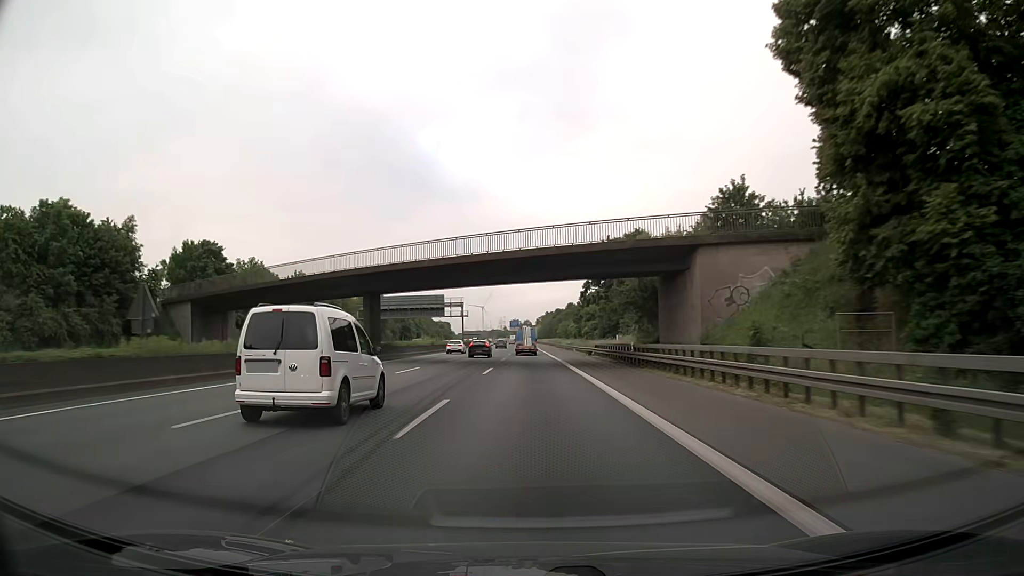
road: motorway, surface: asphalt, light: Day
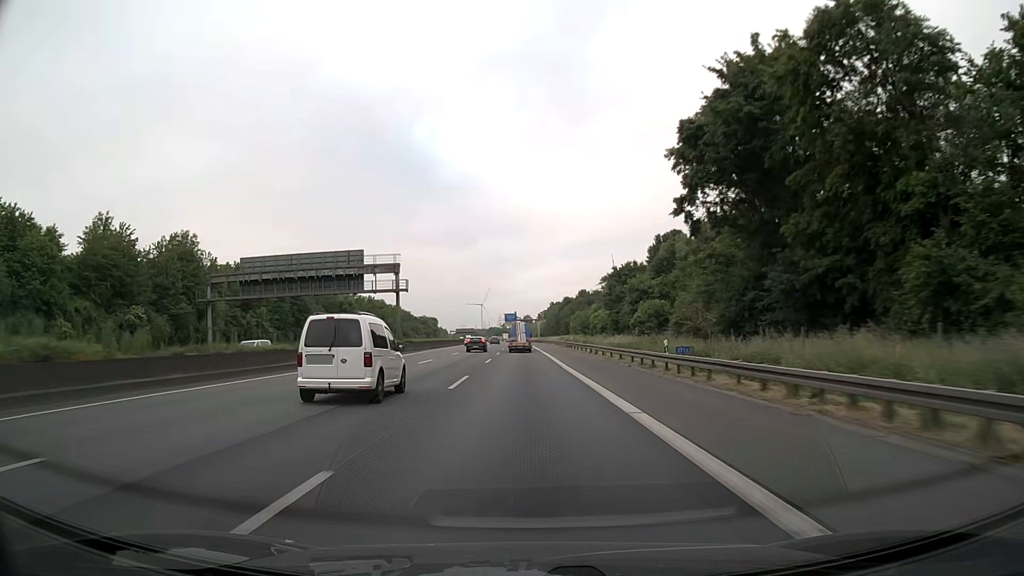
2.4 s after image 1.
(+0.3, +63.1) m; 0°
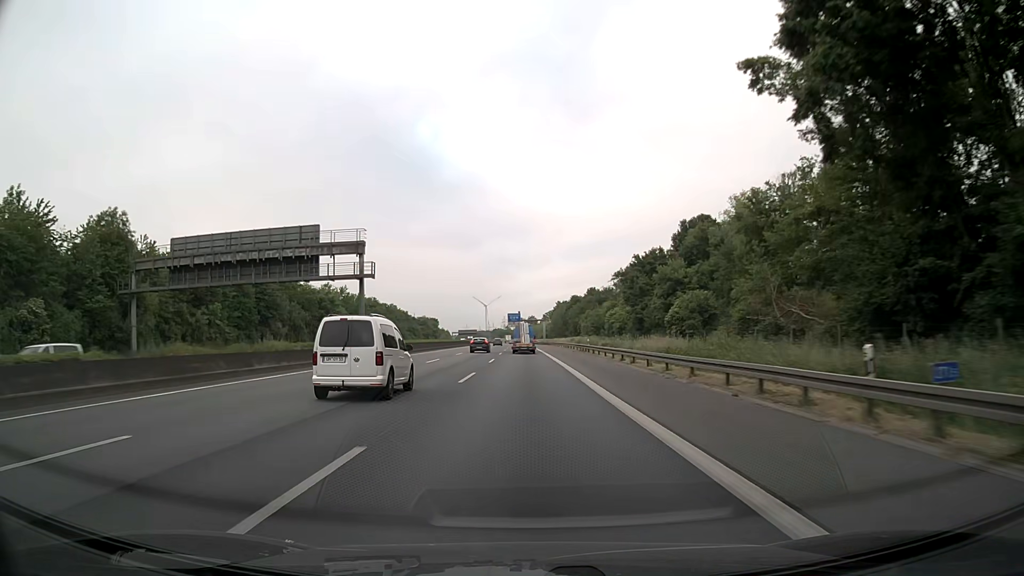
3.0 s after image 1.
(-0.1, +15.8) m; -1°
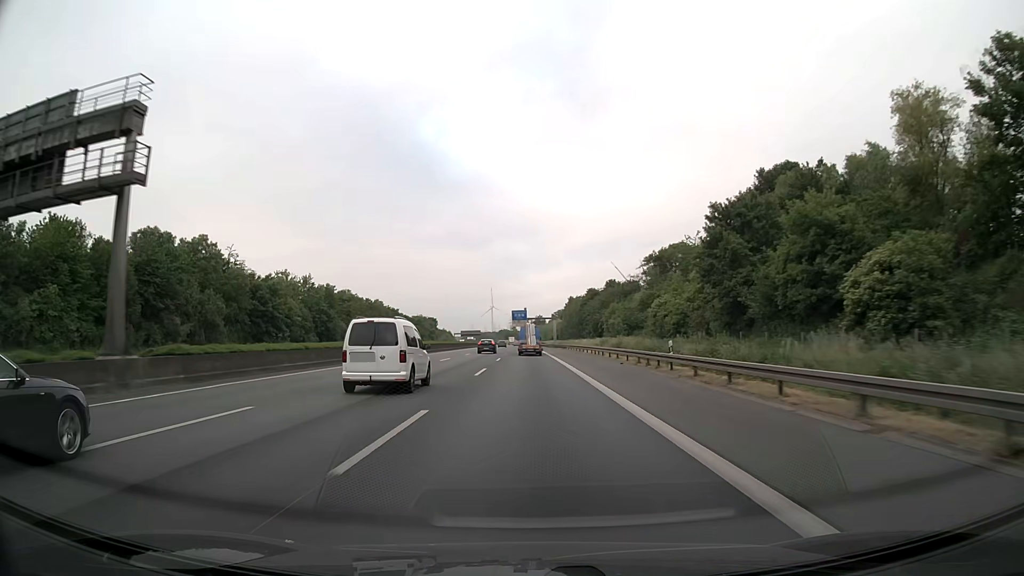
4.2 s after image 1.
(-0.1, +31.6) m; 0°
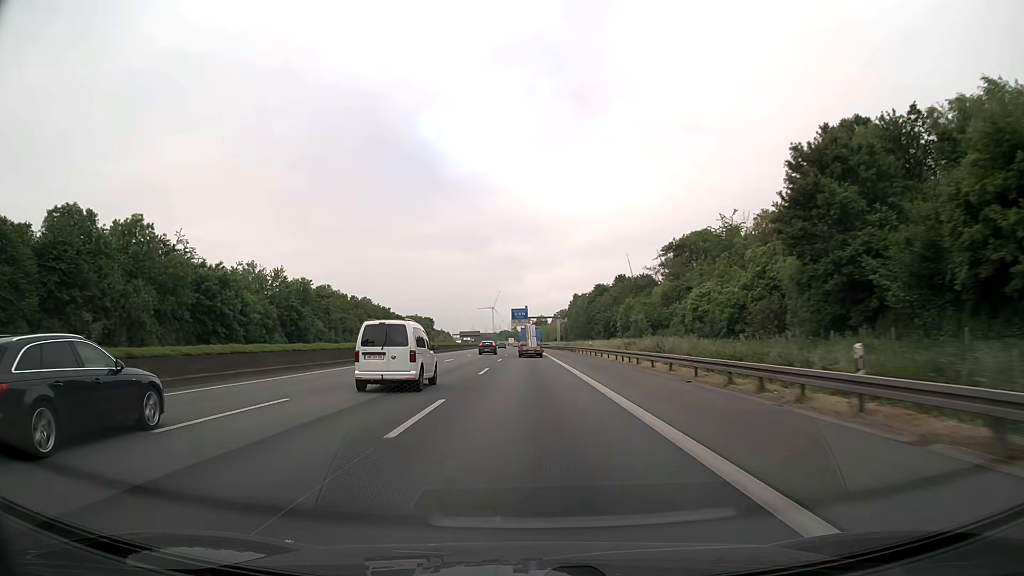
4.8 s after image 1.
(0.0, +15.8) m; 0°
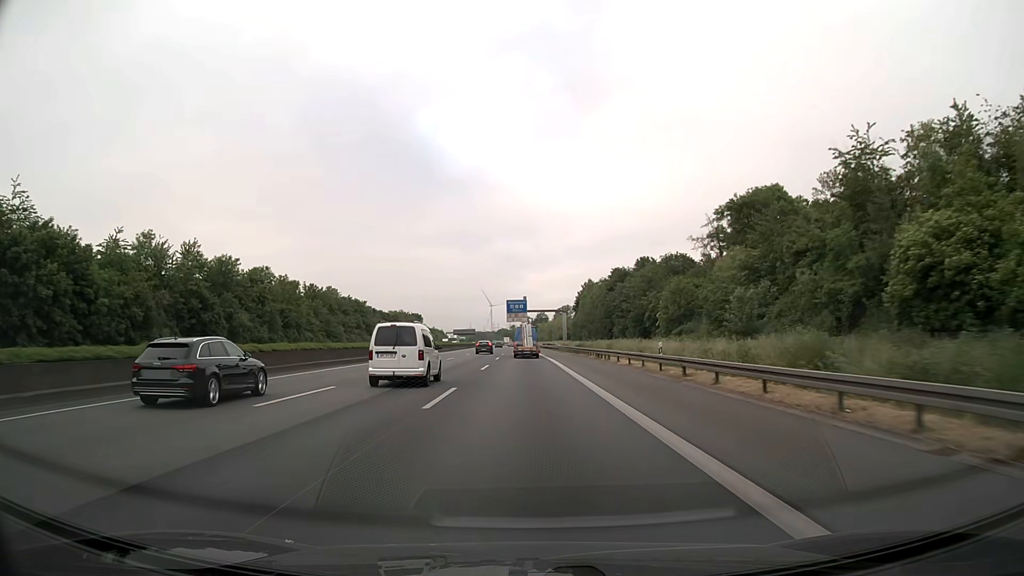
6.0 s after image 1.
(0.0, +31.6) m; 0°
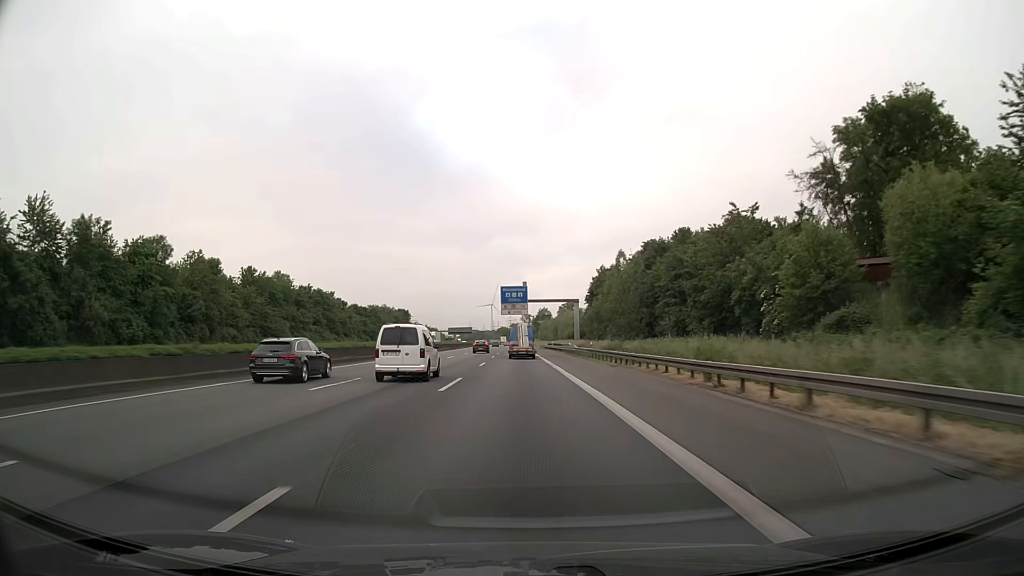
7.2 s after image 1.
(0.0, +31.5) m; 0°
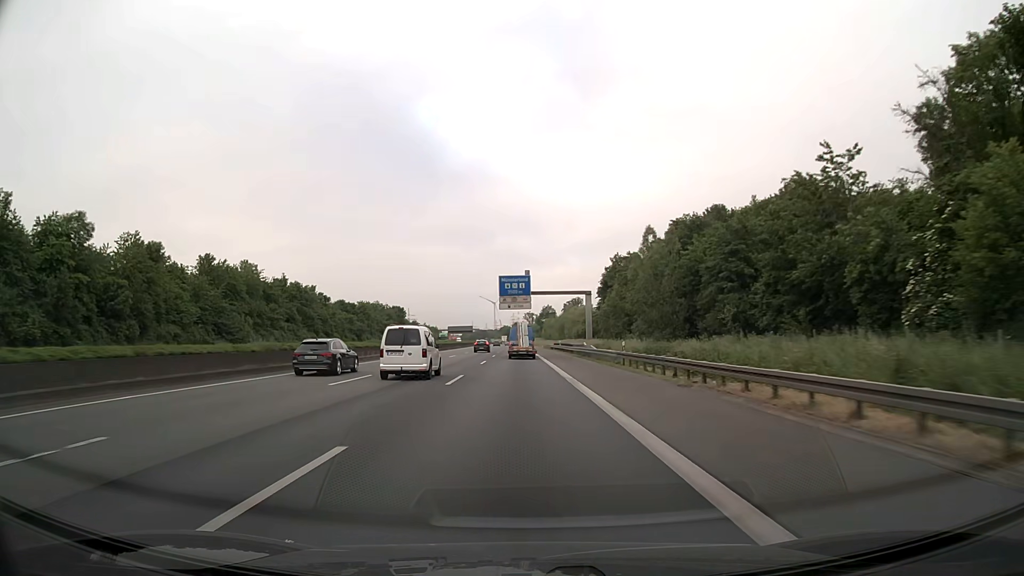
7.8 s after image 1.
(0.0, +15.7) m; 0°
(0, +10) (0, +20) (0, +30) (0, +40) (0, +50) (-1, +60) (-1, +70) (-1, +80) (-2, +90) (-2, +100) m
